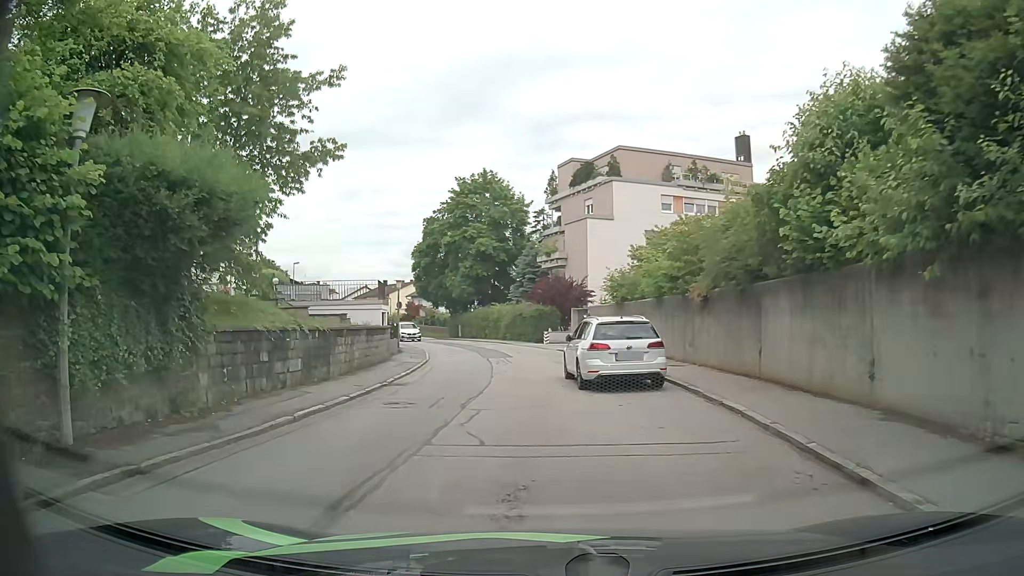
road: residential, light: Day
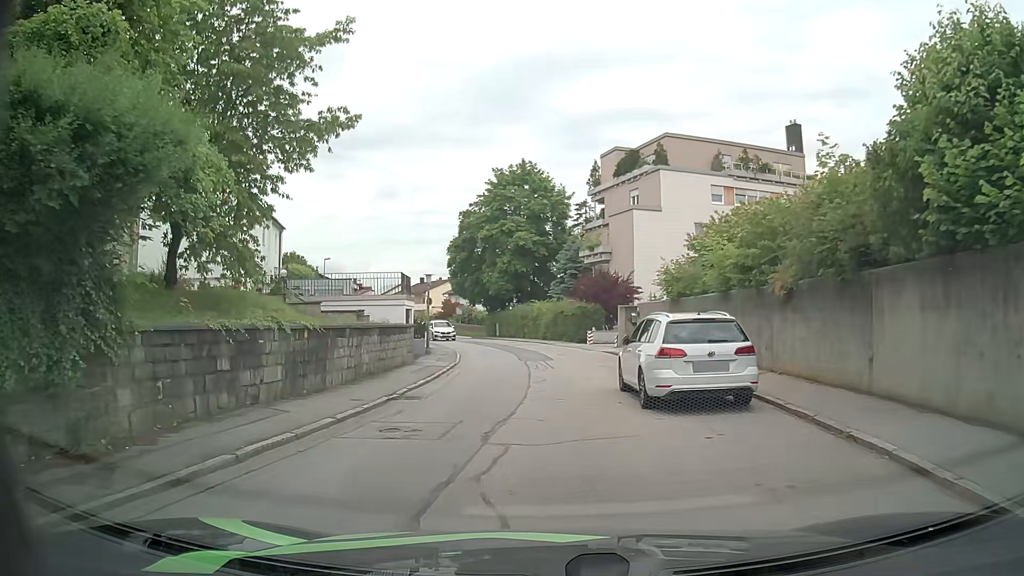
(-0.1, +3.3) m; -4°
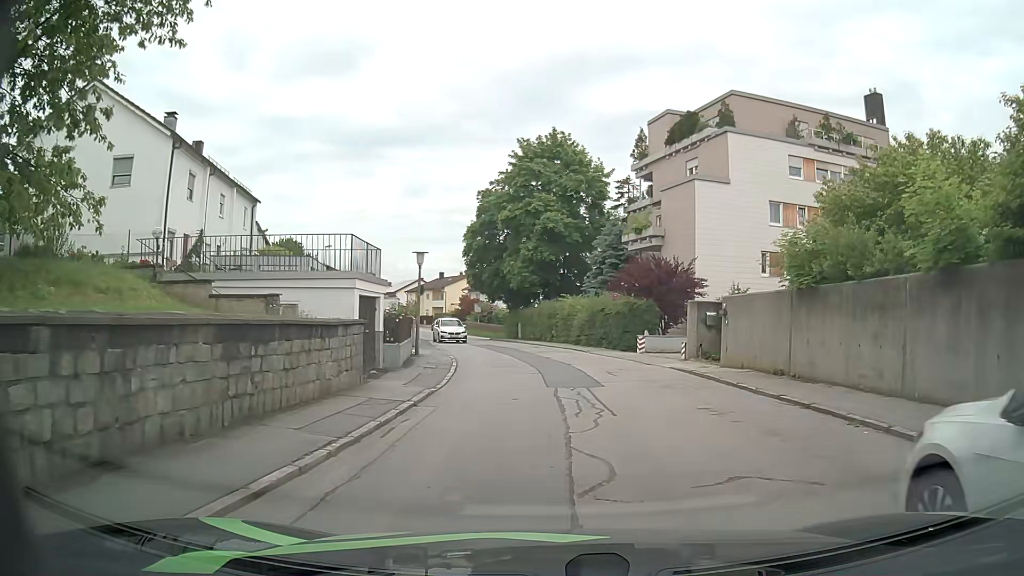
(-0.4, +10.1) m; -3°
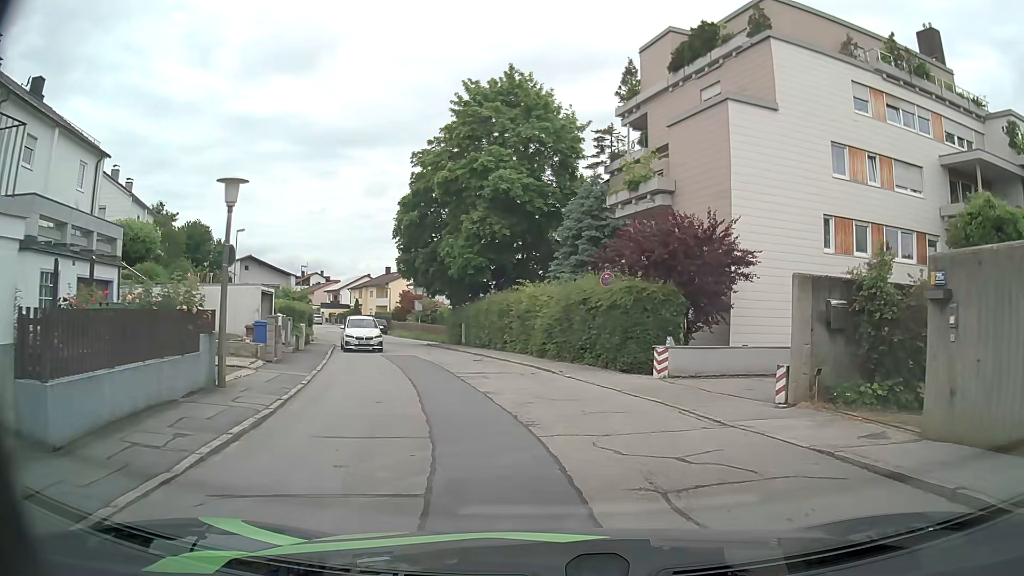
(+0.4, +13.1) m; +3°
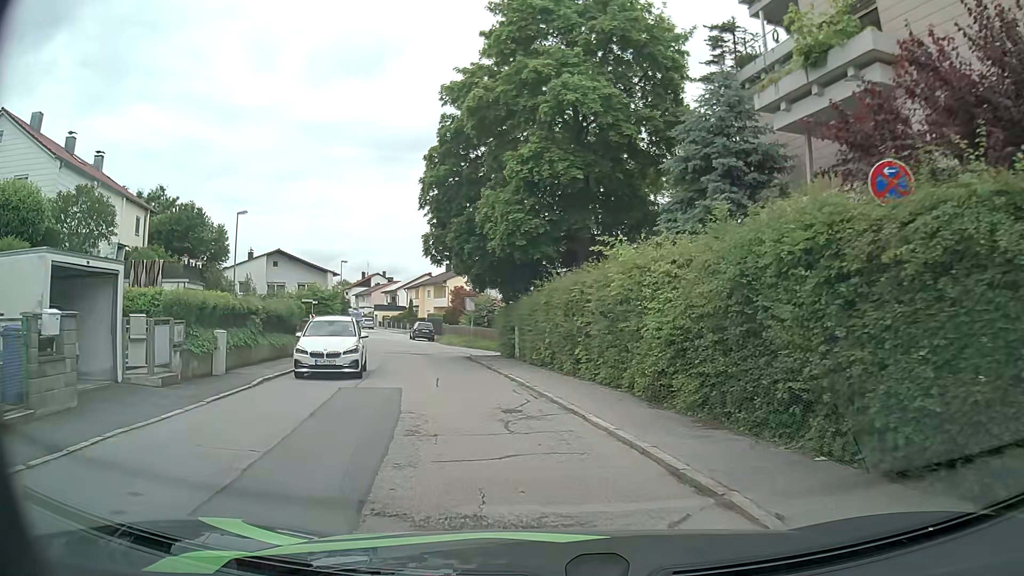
(-0.3, +13.4) m; -6°
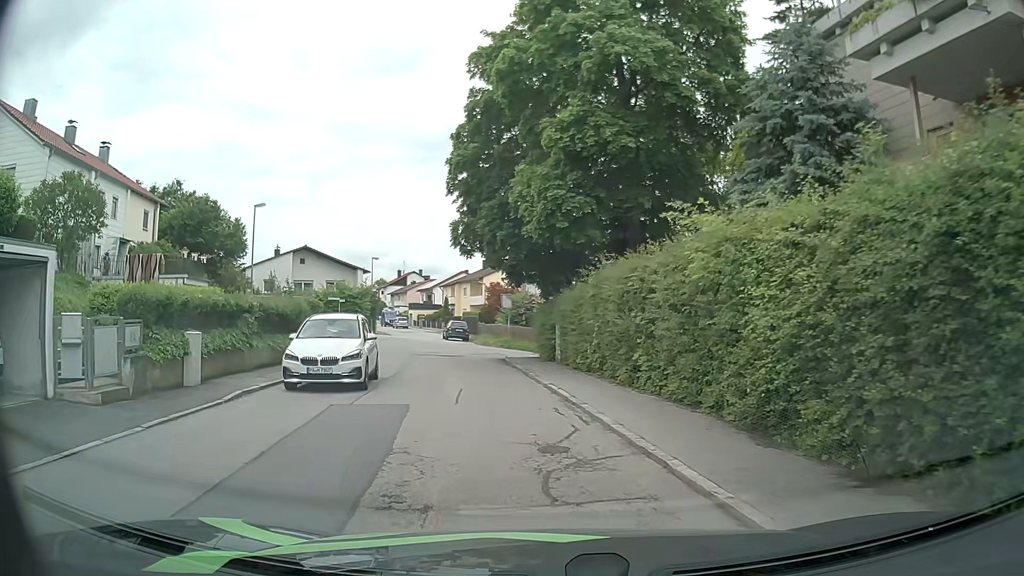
(-0.1, +3.4) m; -3°
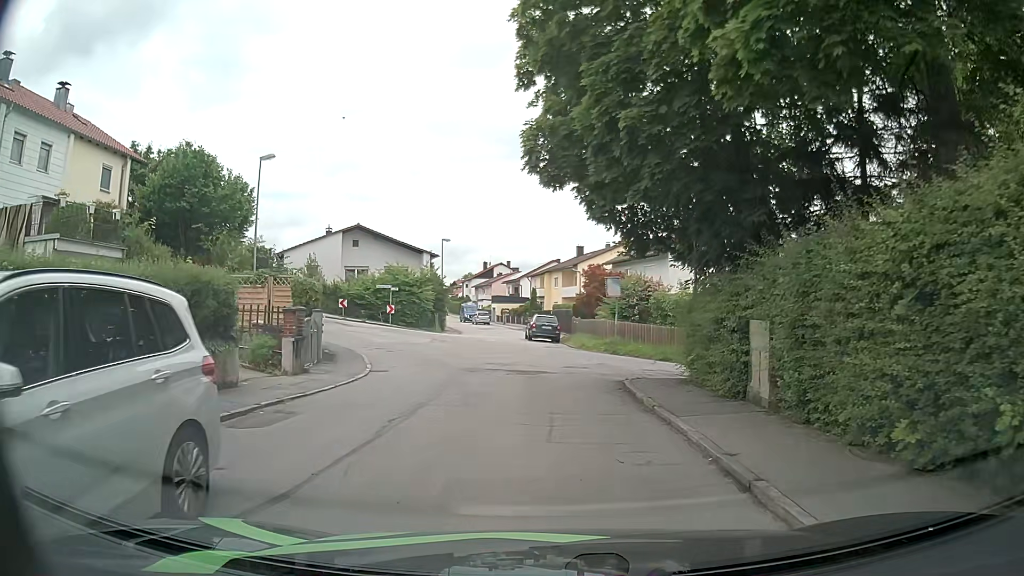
(-1.4, +12.9) m; -9°
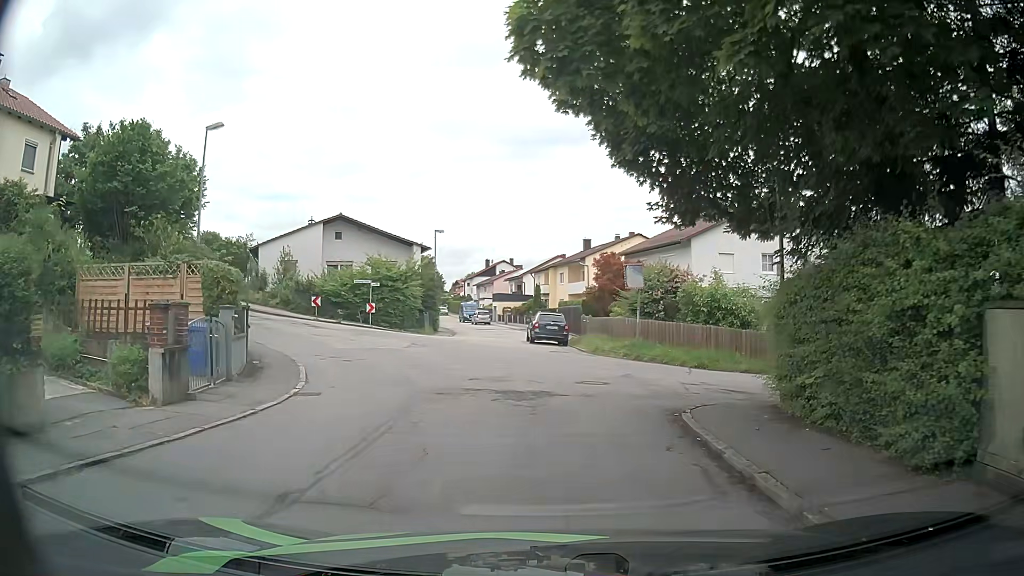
(+0.1, +6.1) m; 0°
